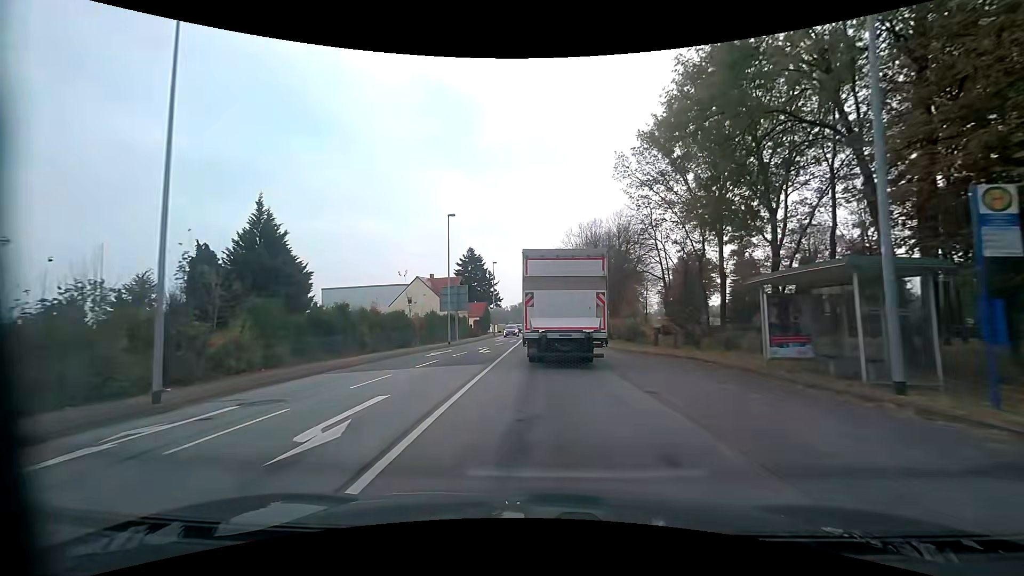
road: primary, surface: asphalt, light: Day
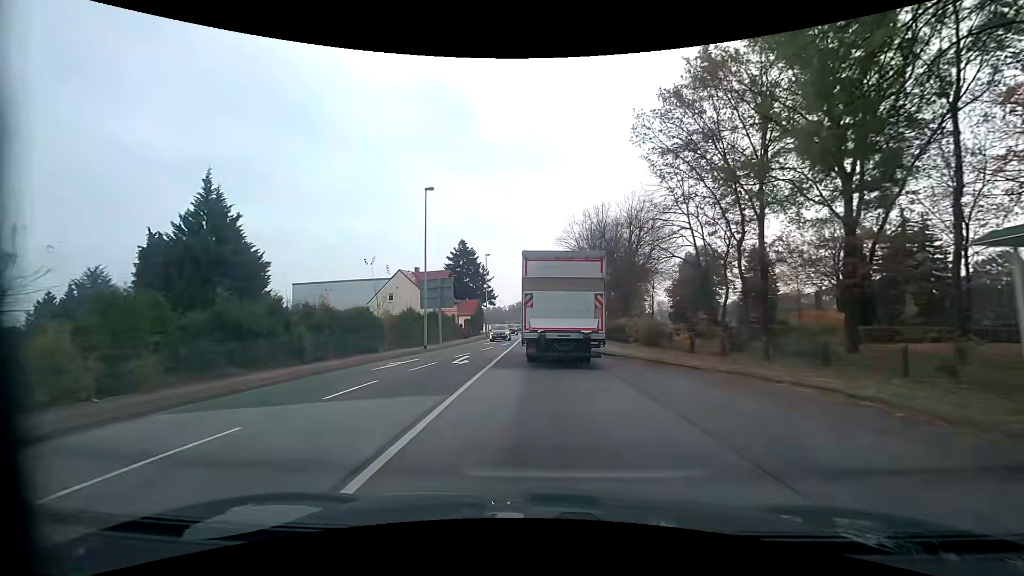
(0.0, +7.8) m; 0°
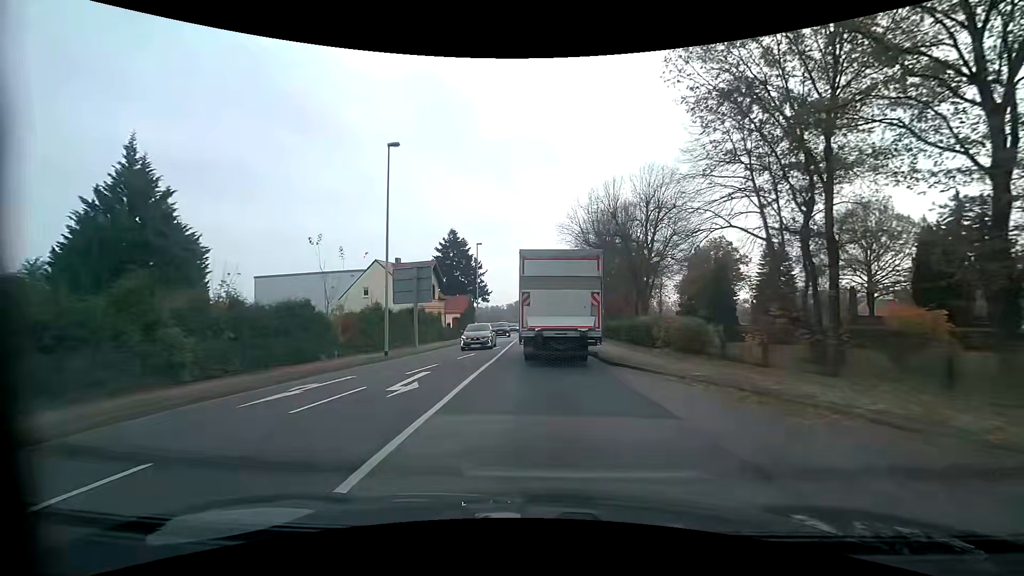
(0.0, +8.0) m; 0°
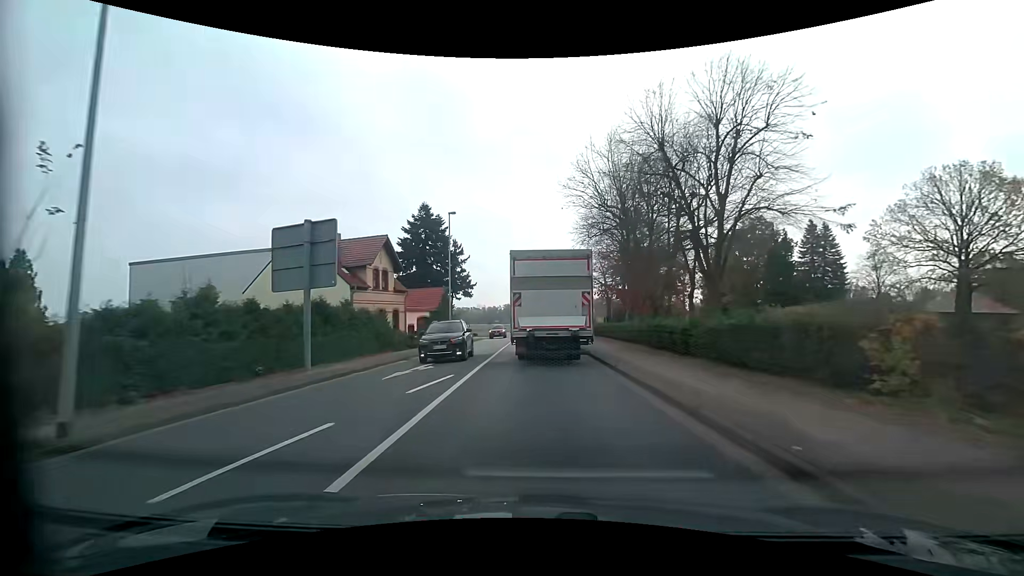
(+0.1, +16.2) m; 0°
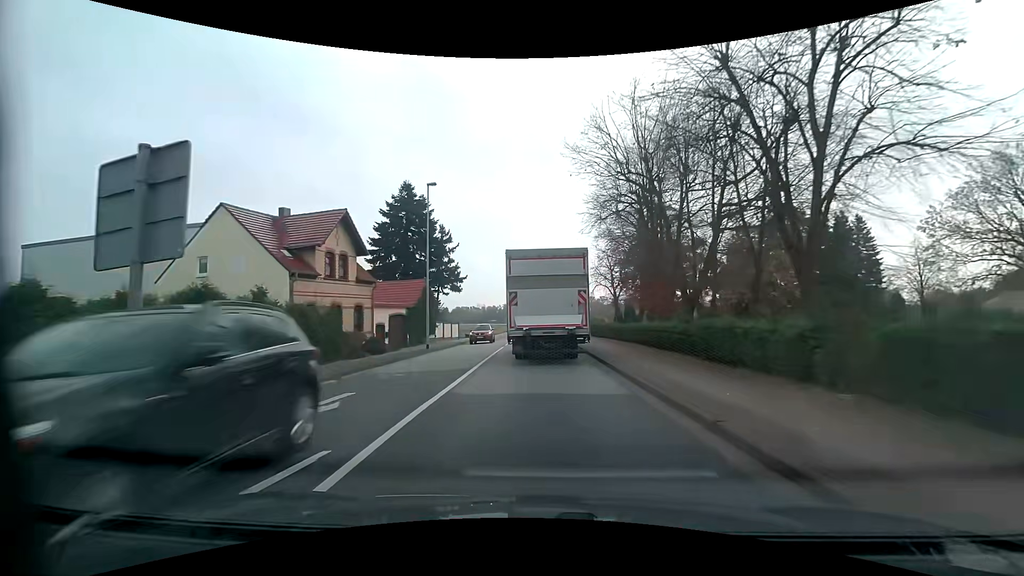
(0.0, +8.1) m; 0°
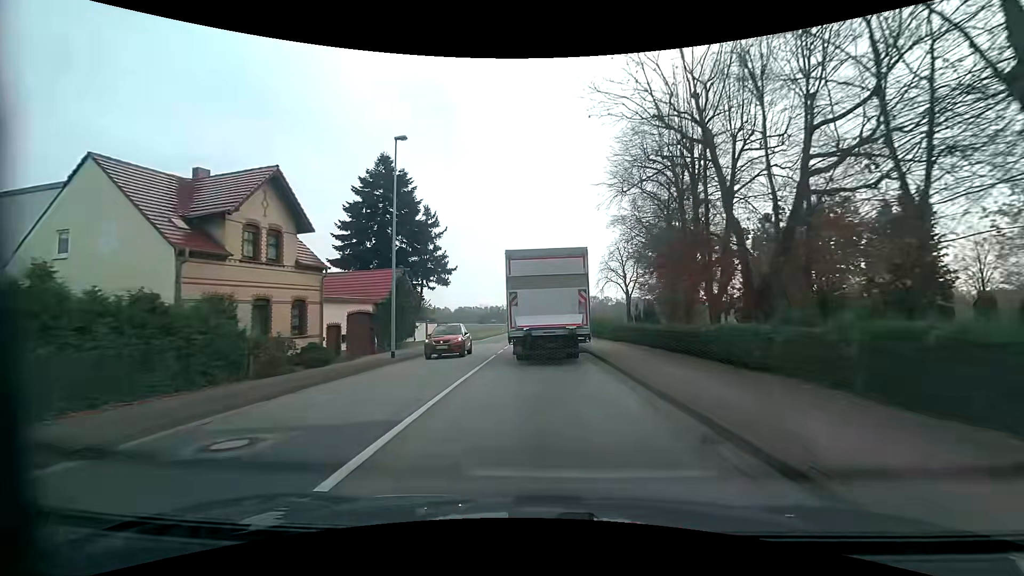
(0.0, +8.0) m; 0°
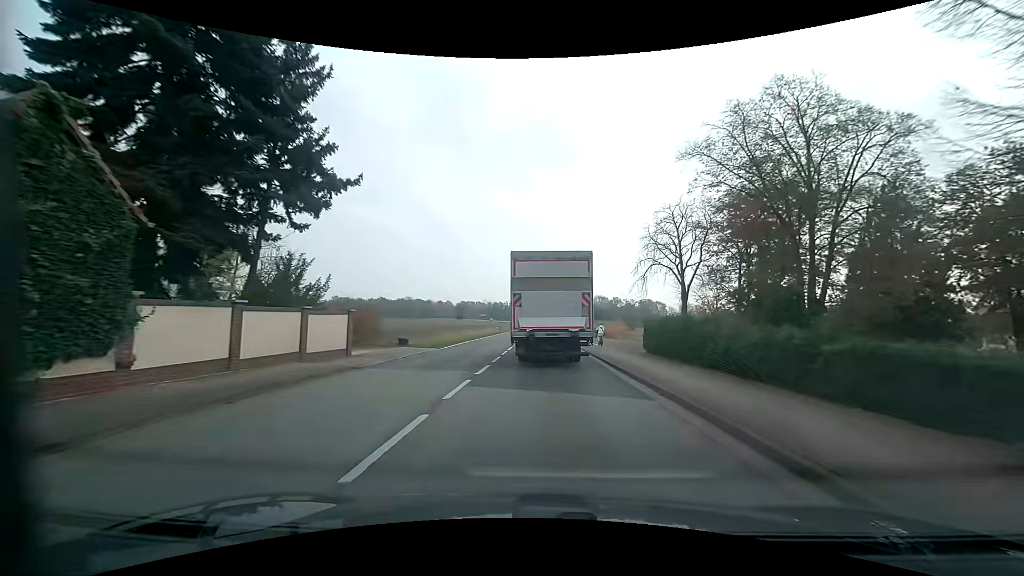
(-0.3, +24.4) m; -1°
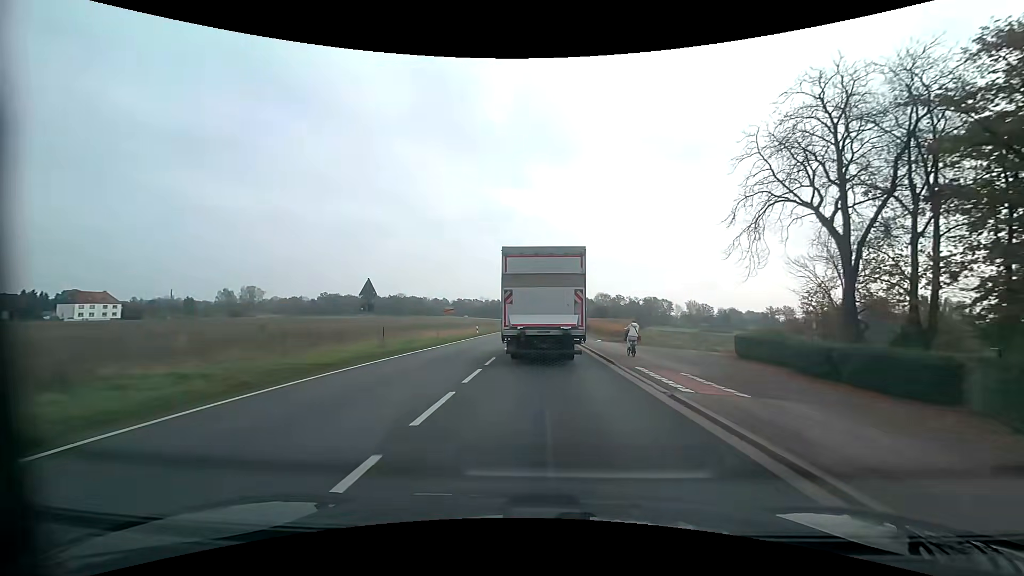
(+0.1, +24.9) m; 0°
(0, +10) (0, +20) (0, +30) (0, +40) (0, +50) (0, +60) (0, +70) (0, +80) (0, +90) (0, +100) m
